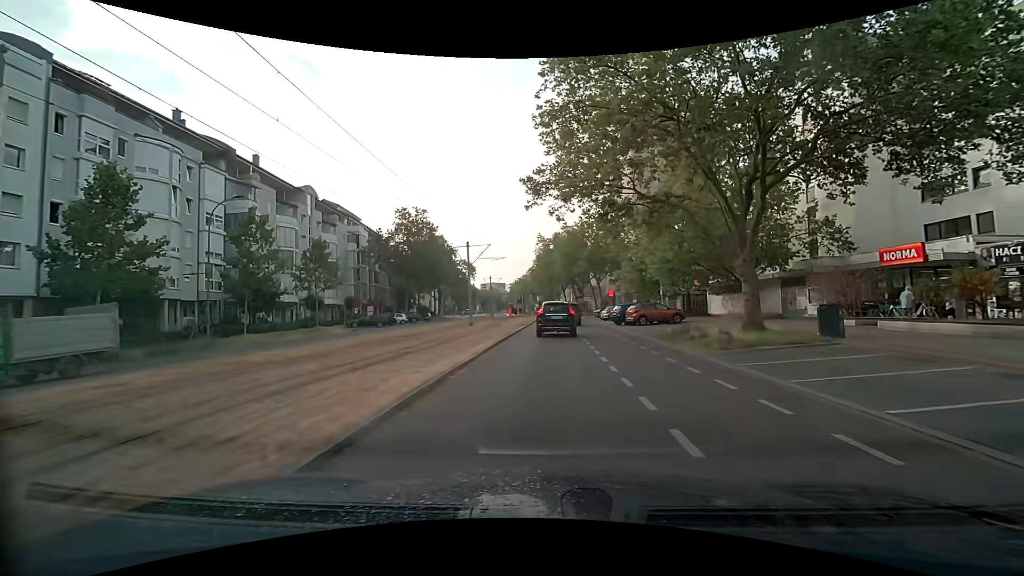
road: tertiary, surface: asphalt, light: Day
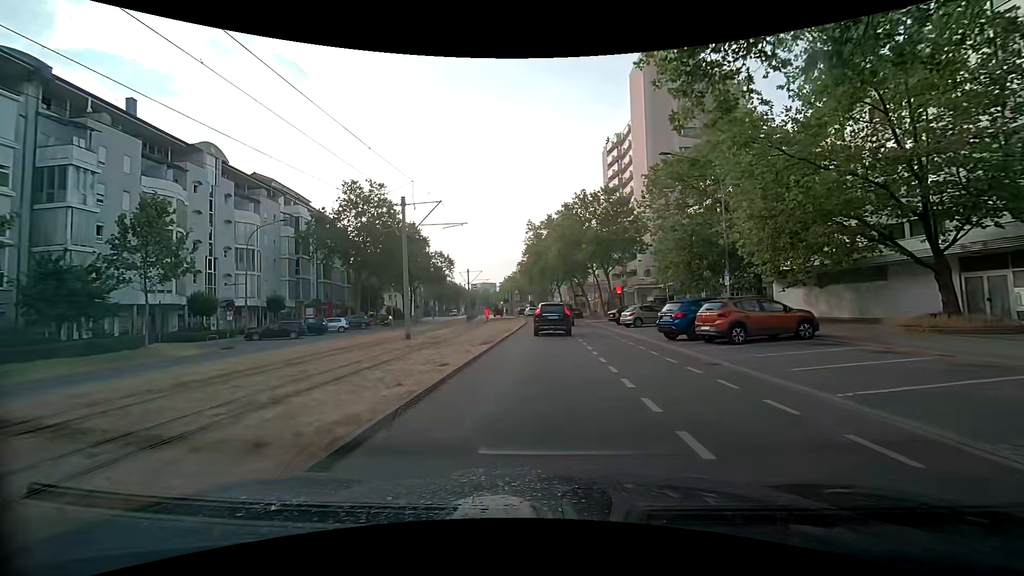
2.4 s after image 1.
(+0.2, +18.1) m; +1°
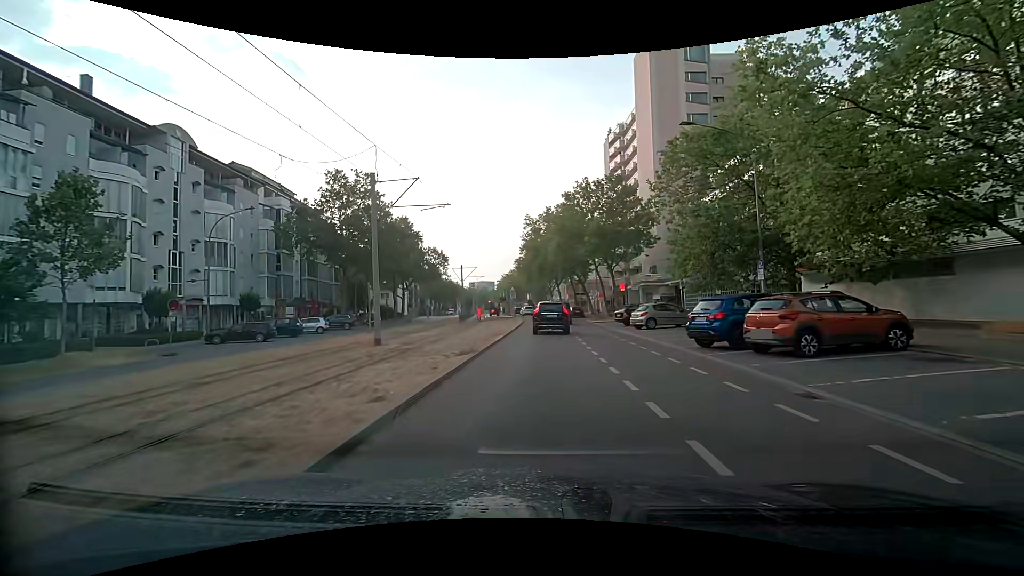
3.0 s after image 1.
(0.0, +4.4) m; 0°
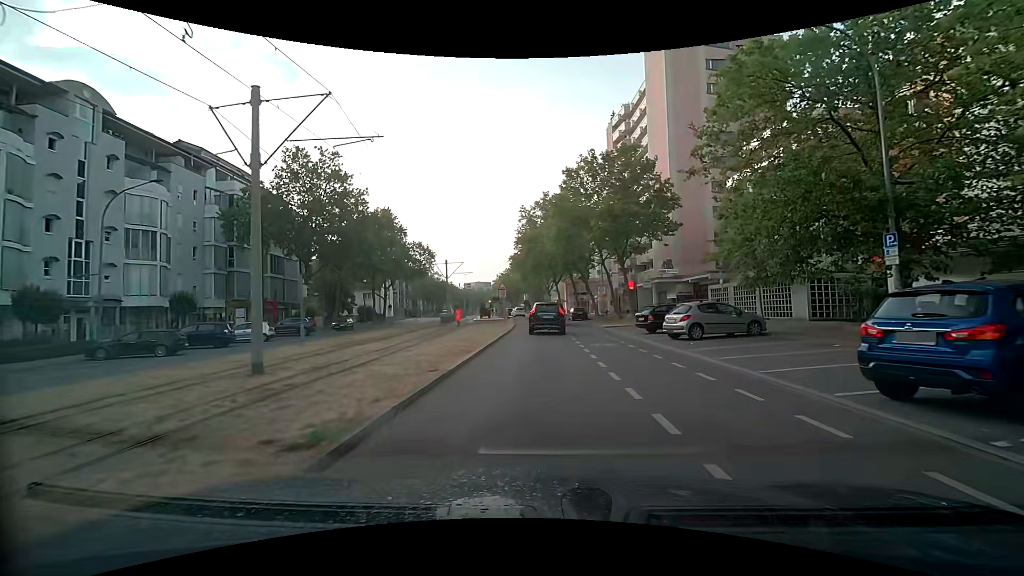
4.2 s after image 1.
(0.0, +8.7) m; 0°
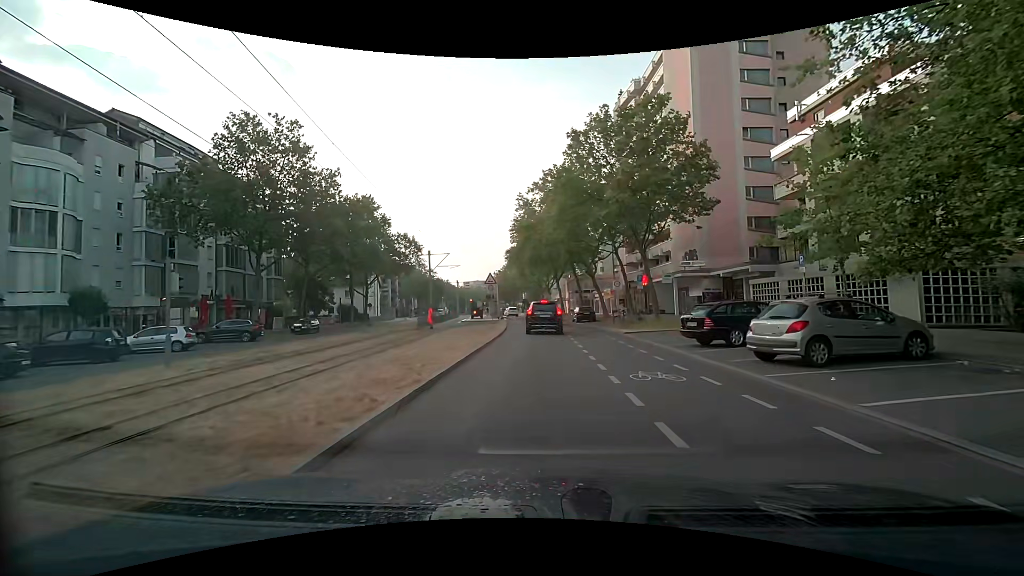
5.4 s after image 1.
(+0.1, +8.5) m; 0°
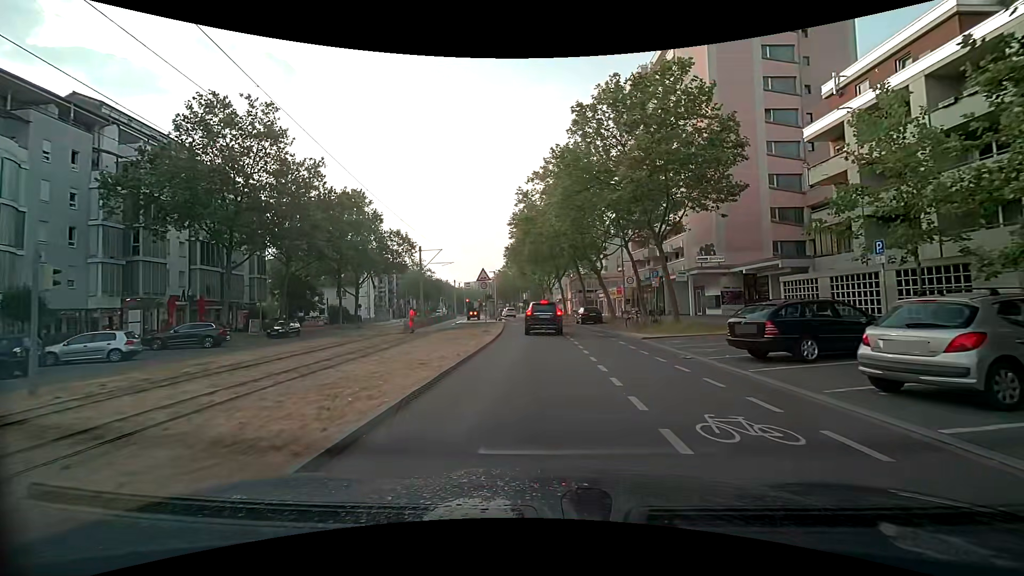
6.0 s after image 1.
(0.0, +4.2) m; 0°
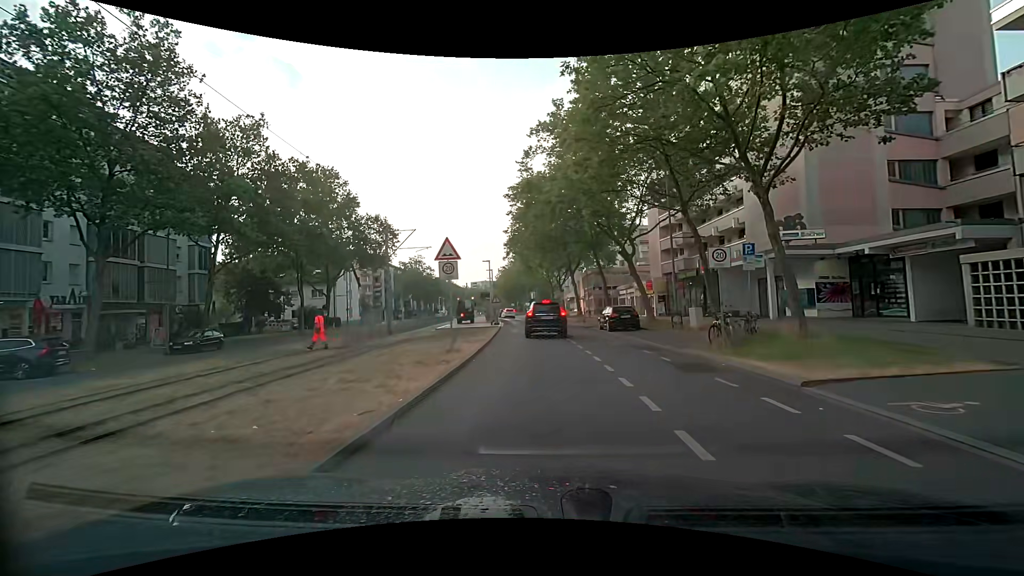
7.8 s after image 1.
(0.0, +12.1) m; -1°
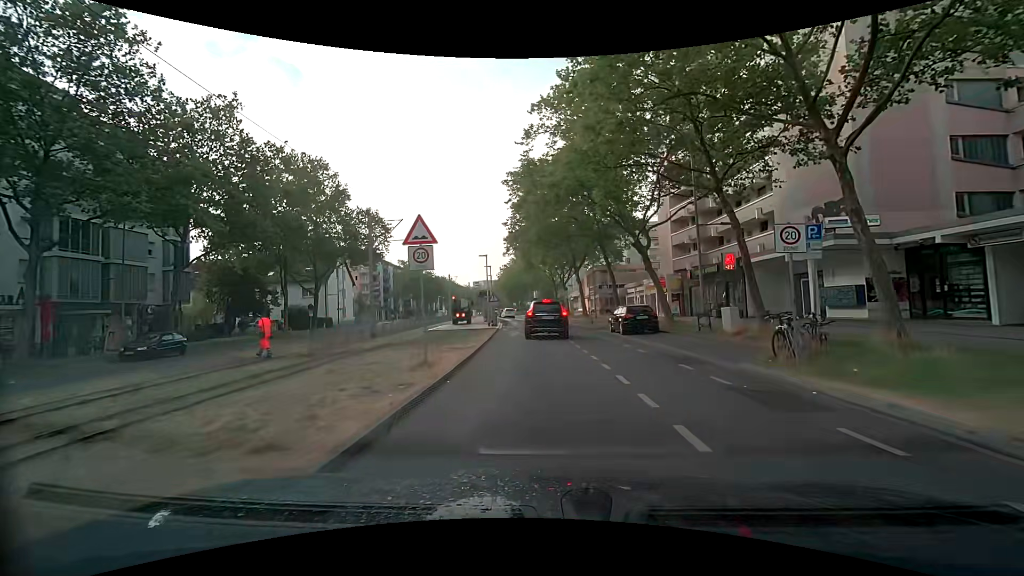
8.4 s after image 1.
(0.0, +3.7) m; -1°
(0, +10) (0, +20) (-1, +30) (-1, +40) (-2, +50) (-3, +60) (-5, +70) (-6, +80) (-7, +90) (-8, +100) m
